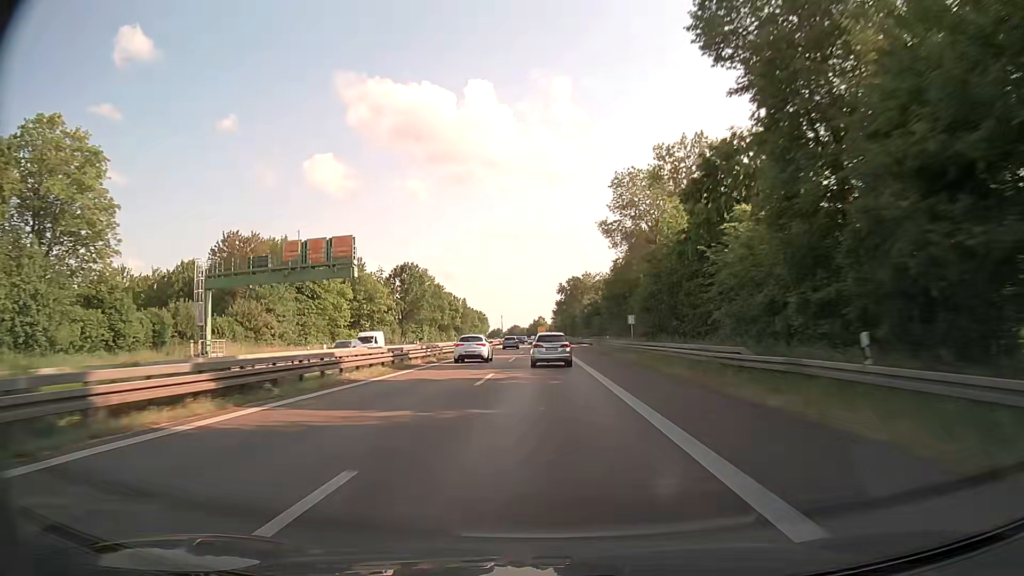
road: trunk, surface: asphalt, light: Day
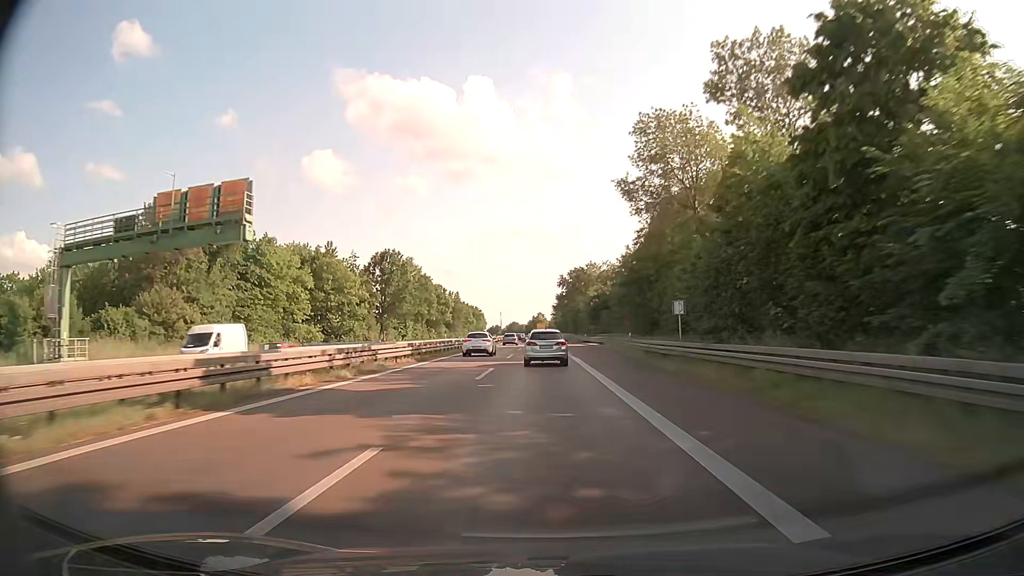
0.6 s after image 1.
(0.0, +16.8) m; 0°
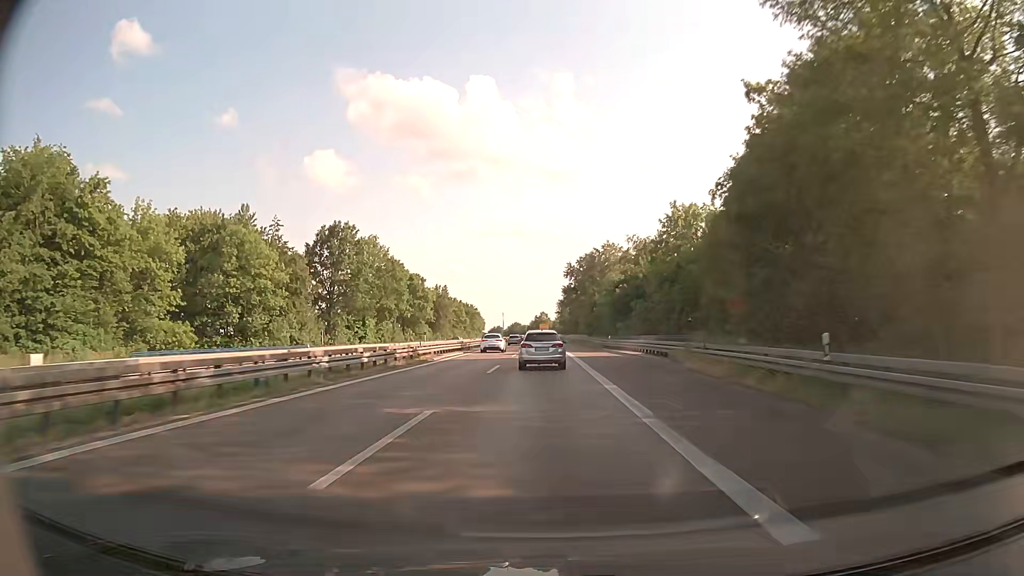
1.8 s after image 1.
(-0.3, +31.9) m; -1°
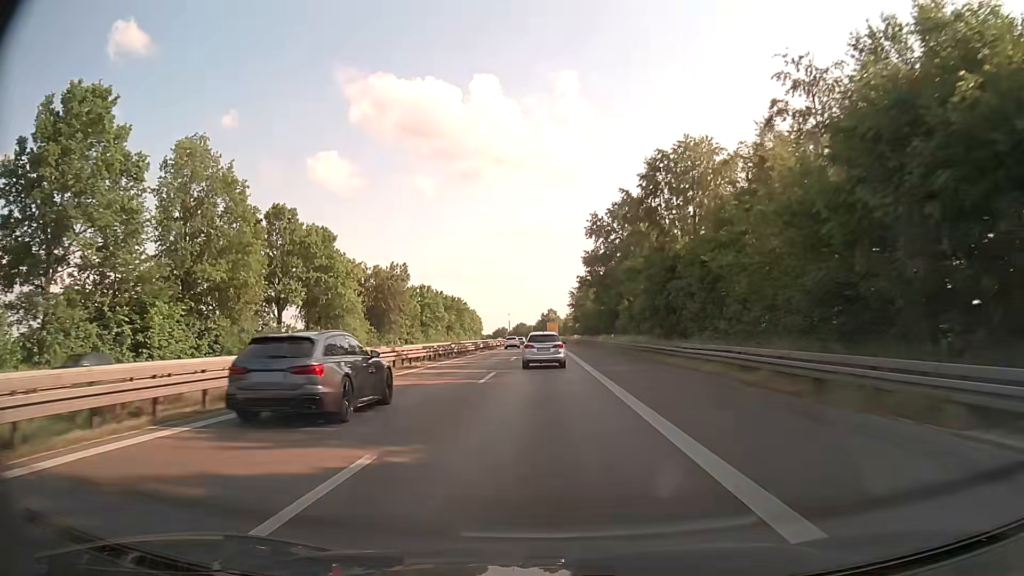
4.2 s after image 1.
(-0.2, +58.2) m; -1°
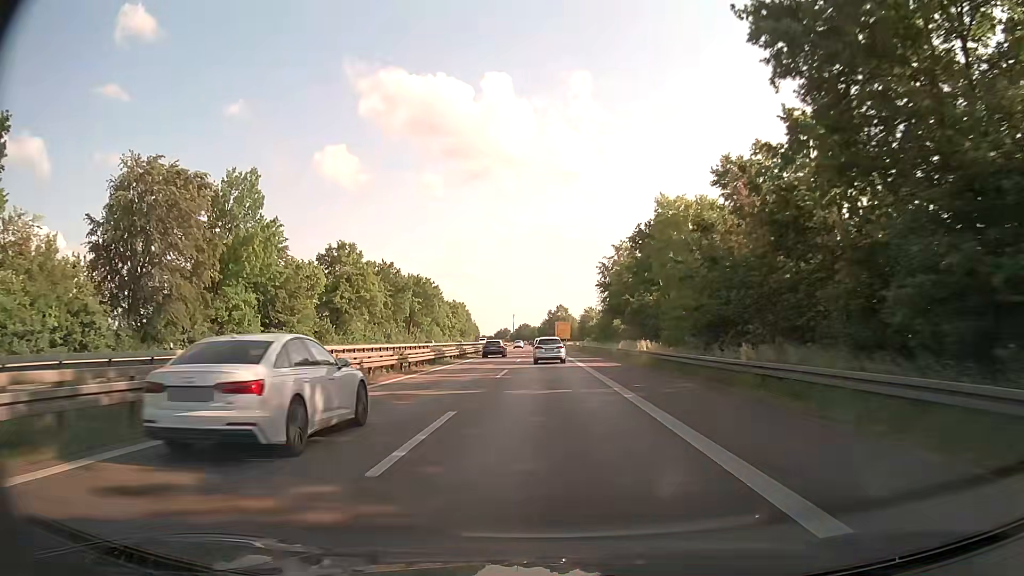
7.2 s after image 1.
(-0.6, +67.3) m; -1°
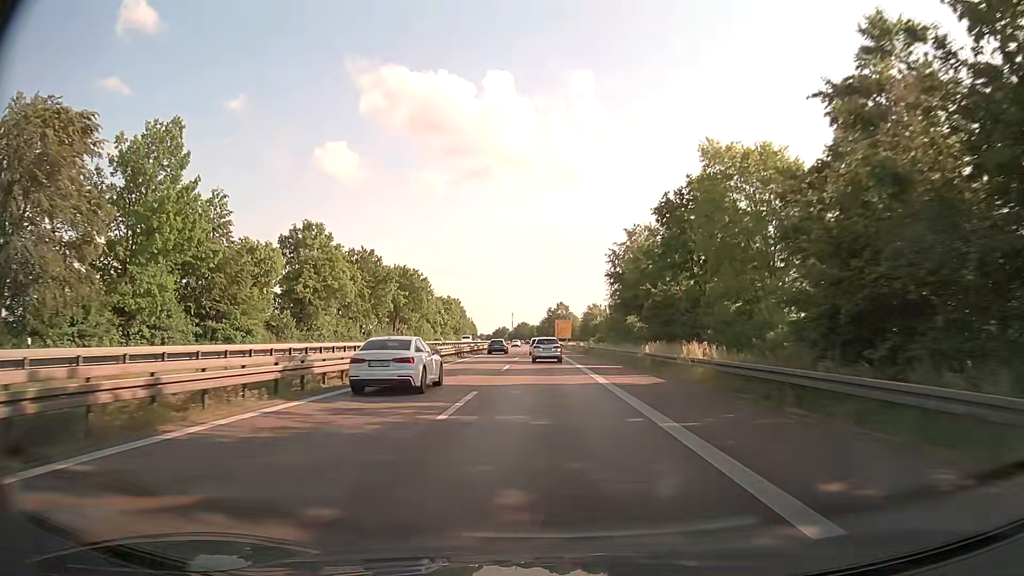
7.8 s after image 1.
(0.0, +13.3) m; 0°
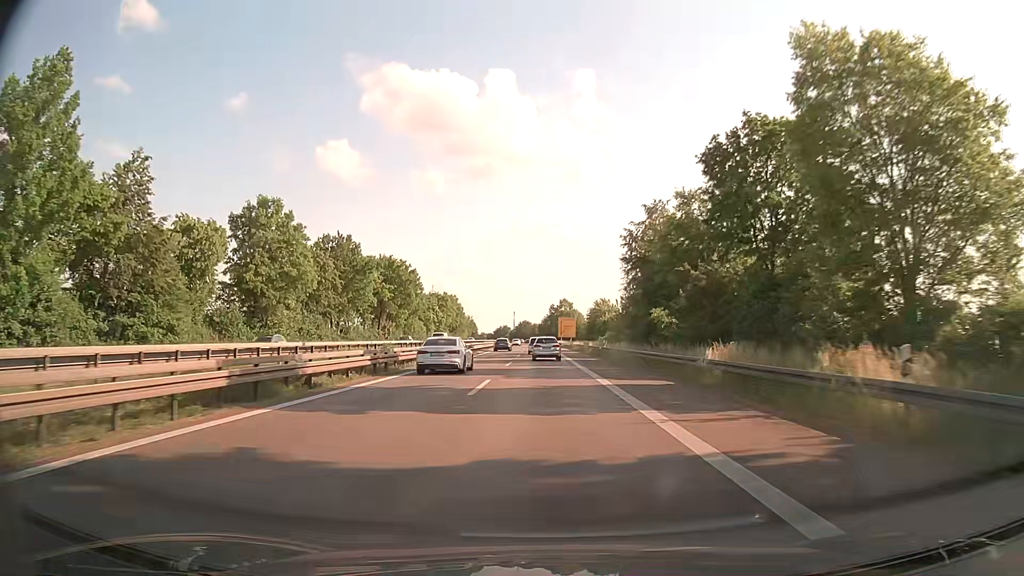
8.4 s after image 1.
(0.0, +13.3) m; 0°
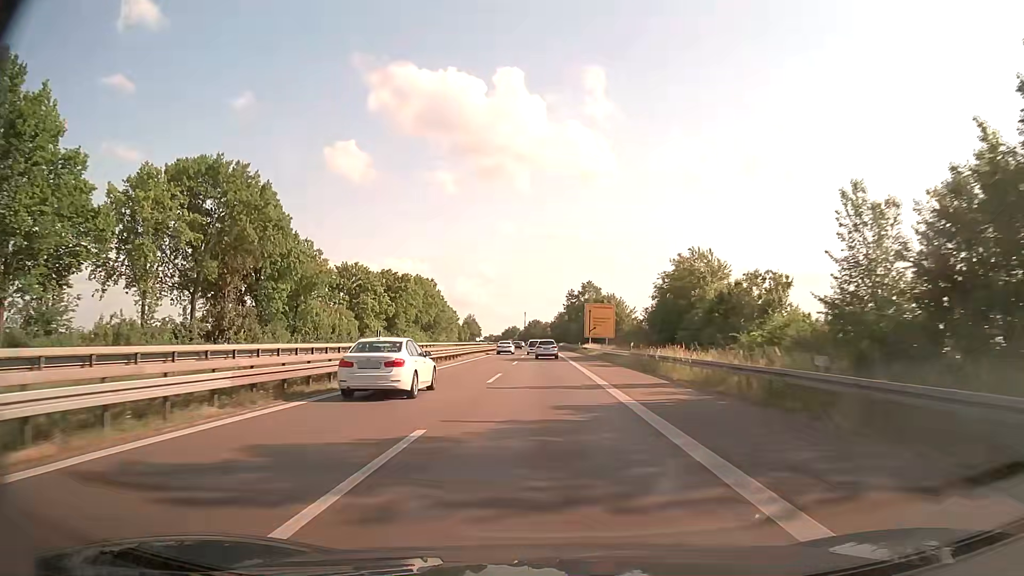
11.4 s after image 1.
(-0.8, +66.7) m; -1°
(0, +10) (0, +20) (0, +30) (0, +40) (0, +50) (0, +60) (-1, +70) (-1, +80) (-1, +90) (-1, +100) m
